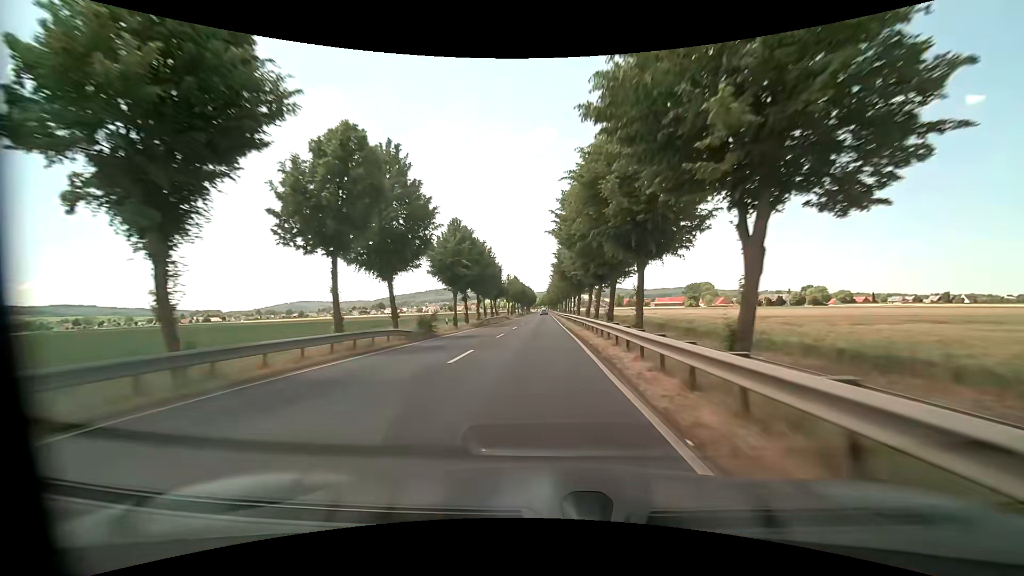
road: primary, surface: asphalt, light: Day
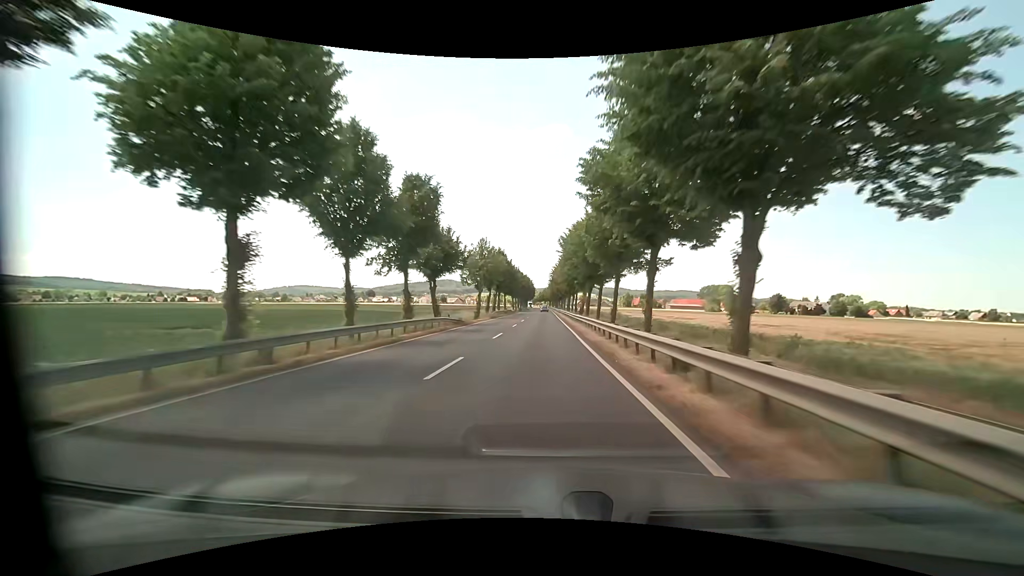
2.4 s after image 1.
(-0.1, +50.5) m; 0°
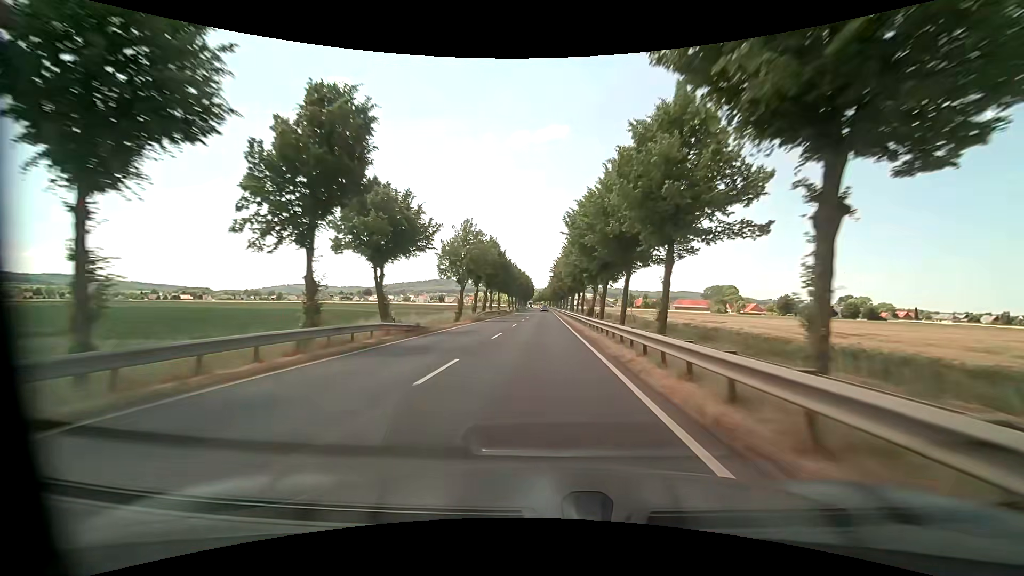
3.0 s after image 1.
(-0.1, +12.8) m; 0°
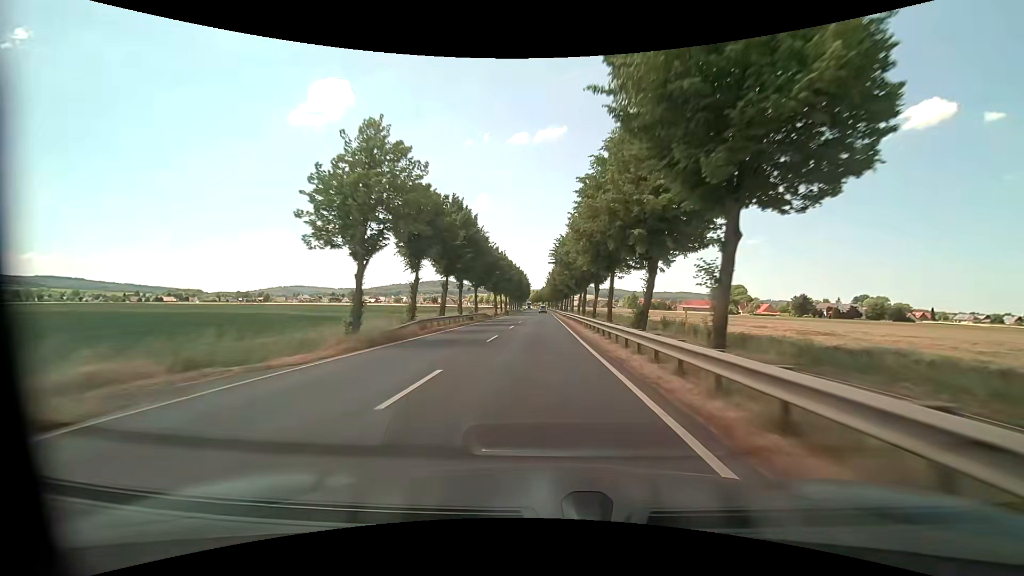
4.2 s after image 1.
(-0.1, +25.7) m; 0°
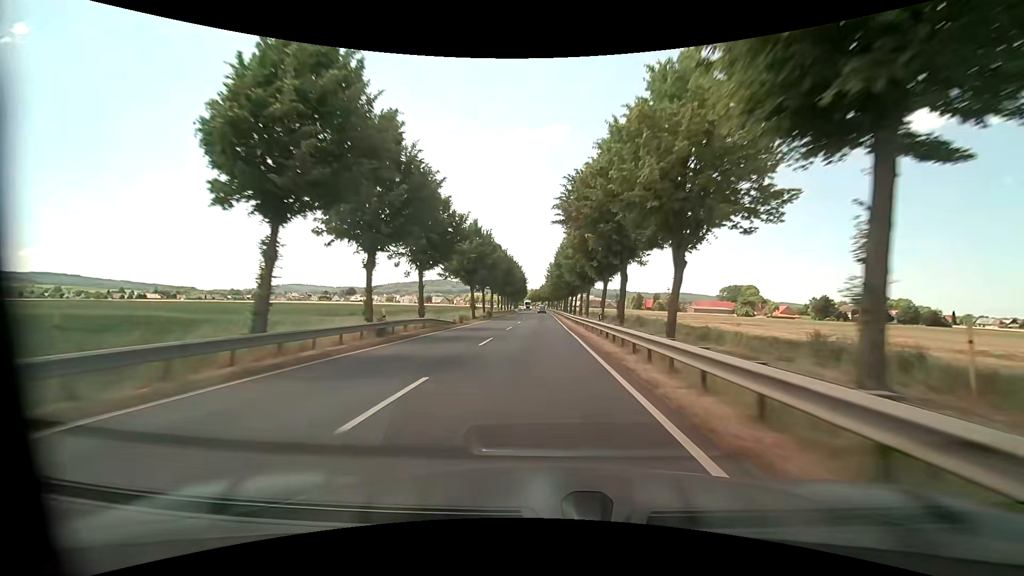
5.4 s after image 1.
(0.0, +25.7) m; 0°
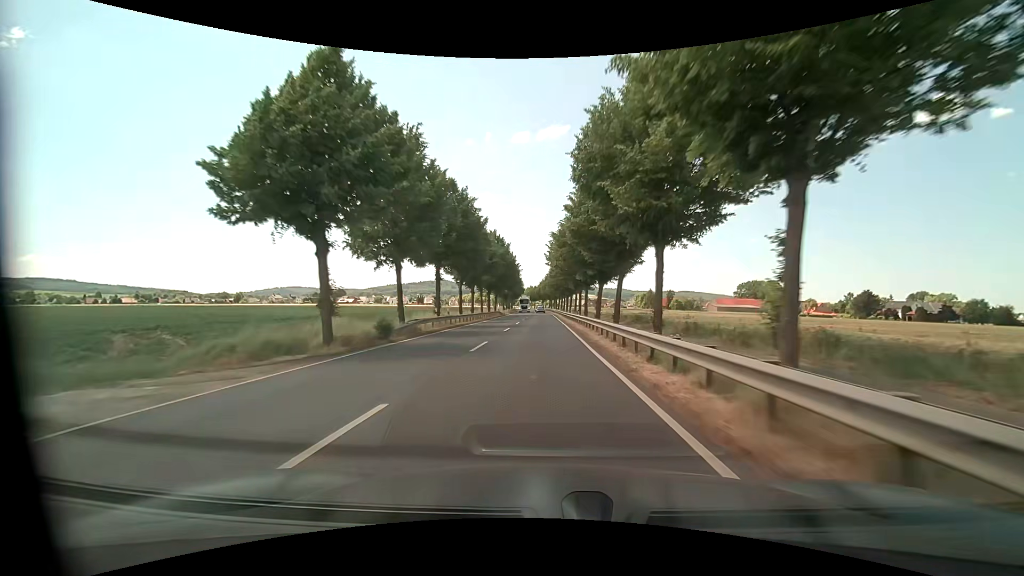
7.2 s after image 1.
(+0.1, +38.4) m; 0°
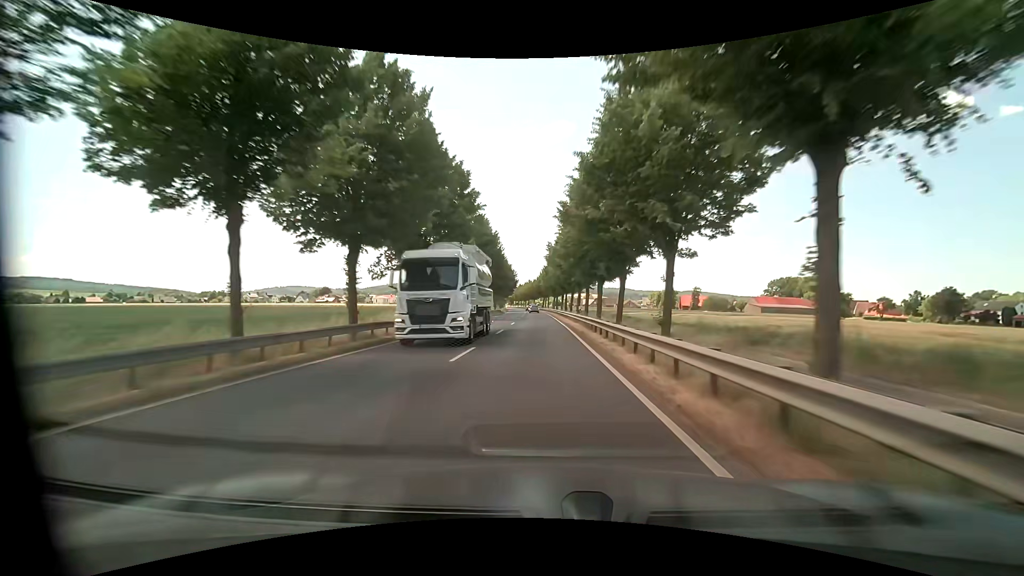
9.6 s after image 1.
(-0.1, +50.8) m; -1°
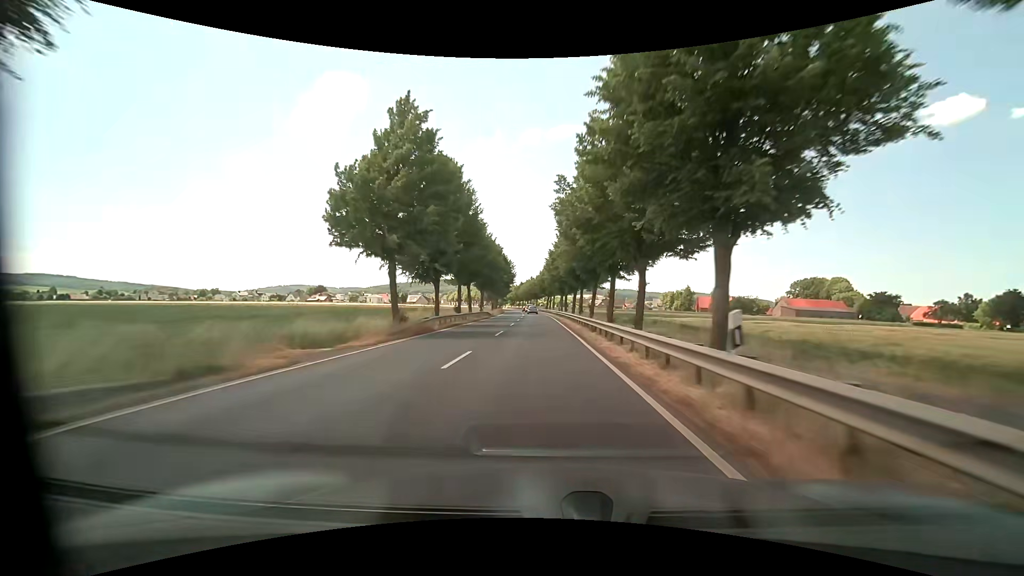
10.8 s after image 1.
(0.0, +24.9) m; 0°
(0, +10) (0, +20) (0, +30) (0, +40) (0, +50) (0, +60) (0, +70) (-1, +80) (-1, +90) (-2, +100) m
